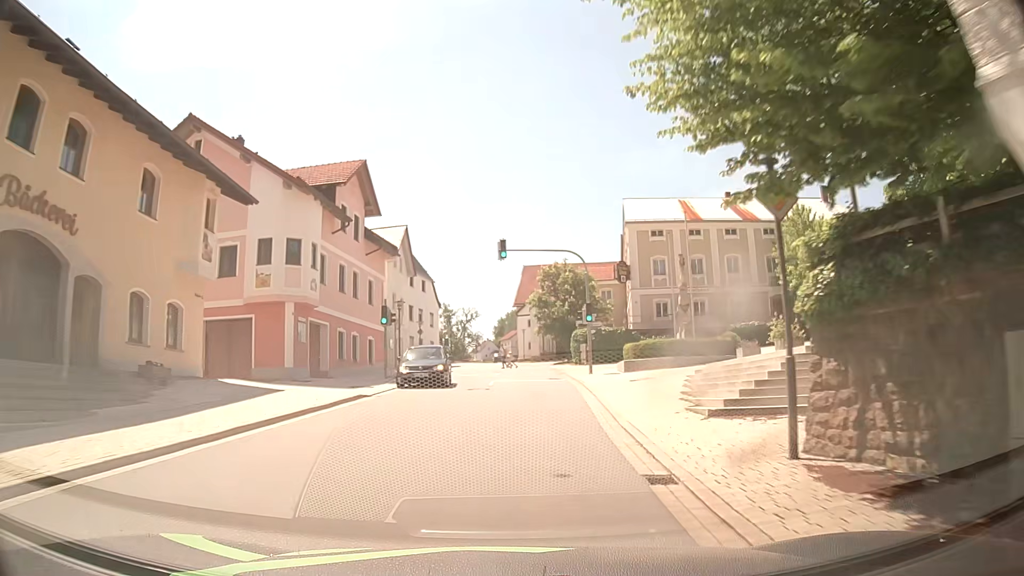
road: tertiary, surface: asphalt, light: Day
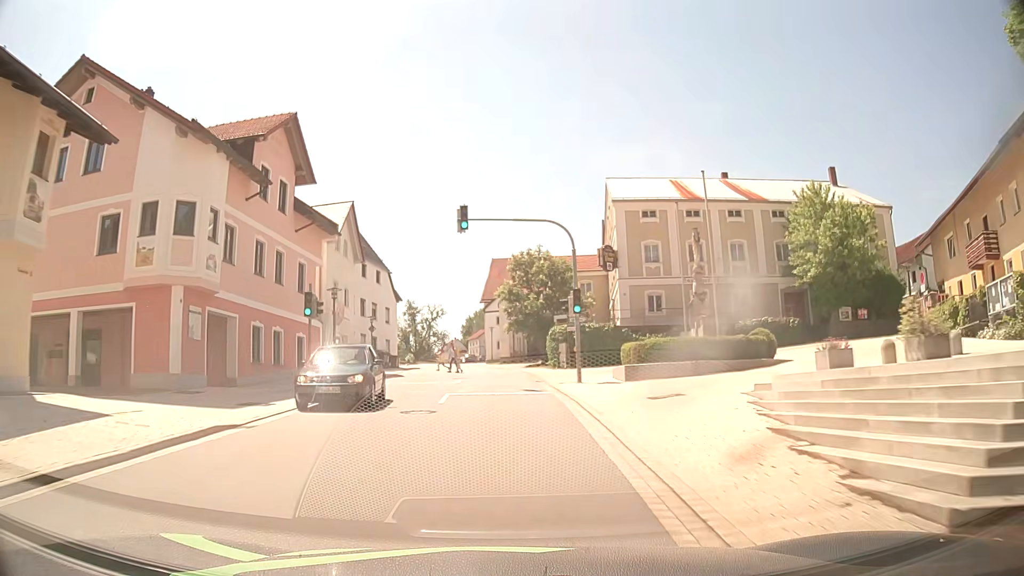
(+0.4, +7.5) m; +5°
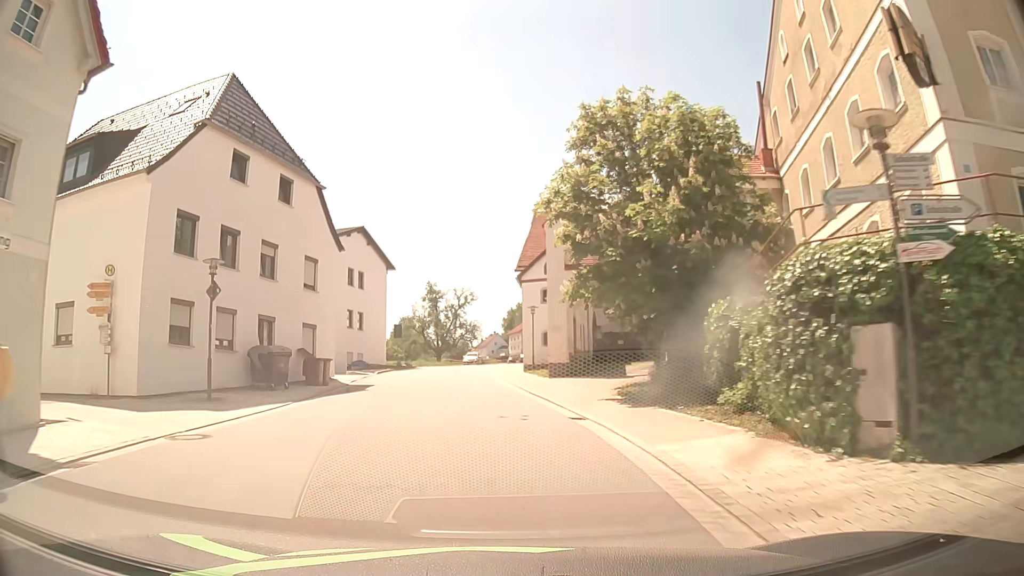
(-0.1, +30.4) m; -3°
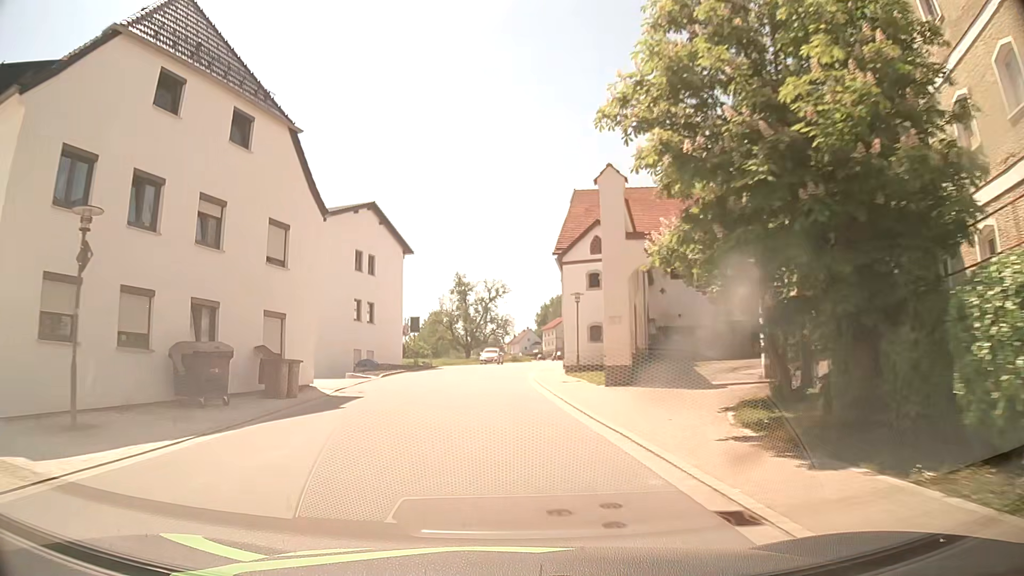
(-0.2, +7.6) m; -3°
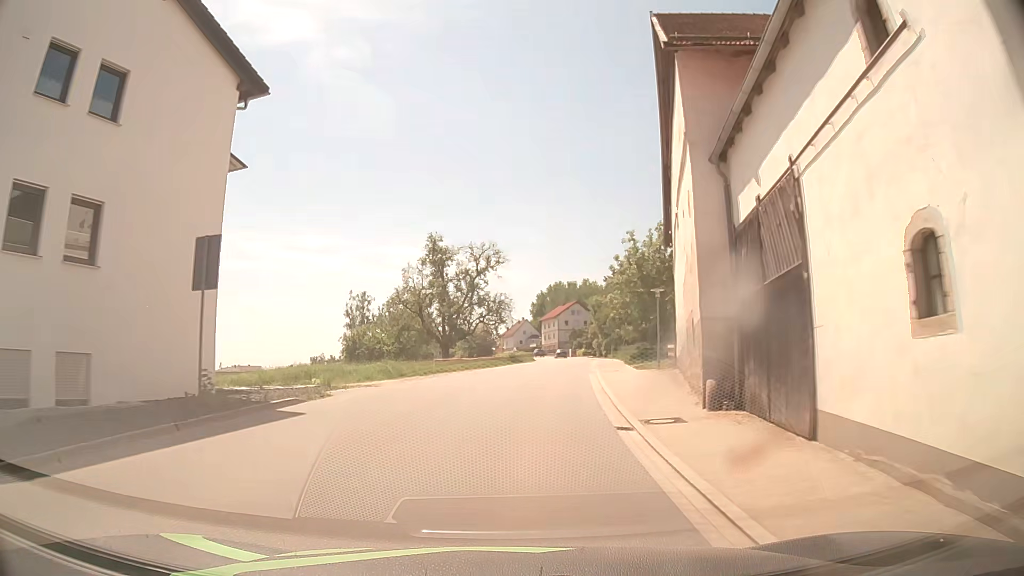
(-0.4, +30.6) m; +1°
(0, +10) (+1, +20) (+2, +30) (+3, +40) (+4, +50) (+6, +60) (+7, +70) (+8, +80) (+9, +89) (+9, +99) m
